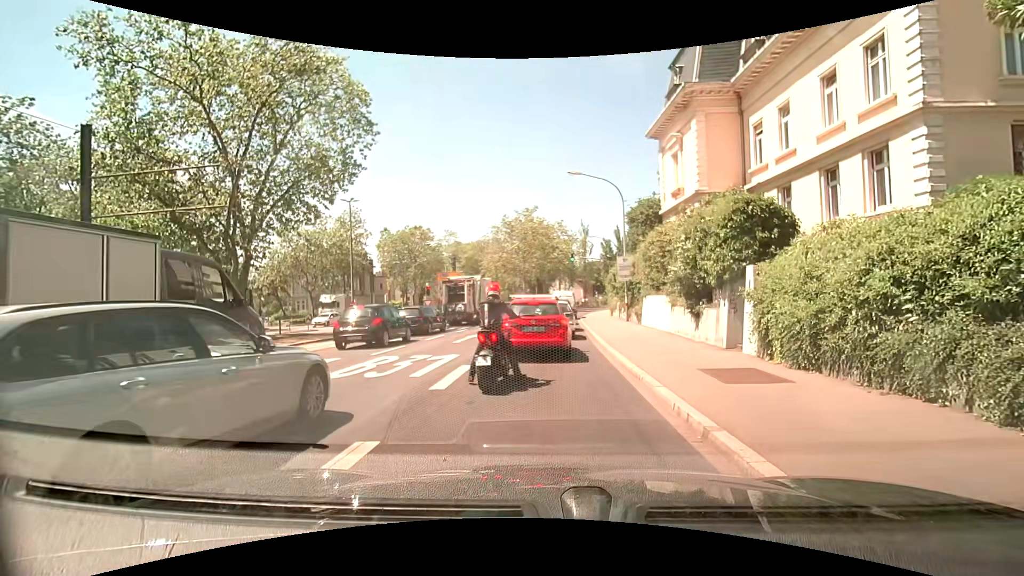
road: primary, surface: asphalt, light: Day
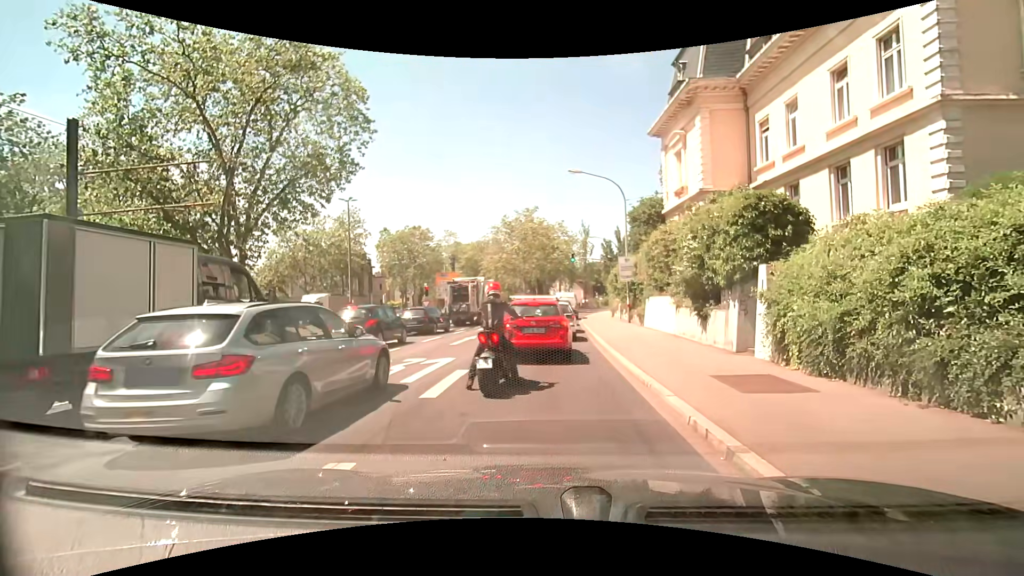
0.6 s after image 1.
(0.0, +0.6) m; 0°
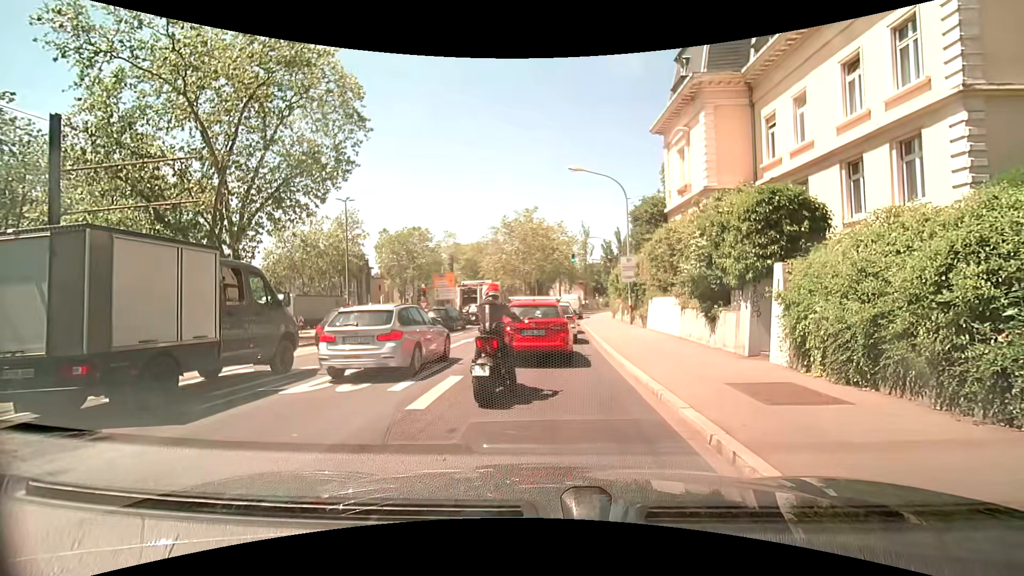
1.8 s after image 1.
(0.0, +0.7) m; 0°
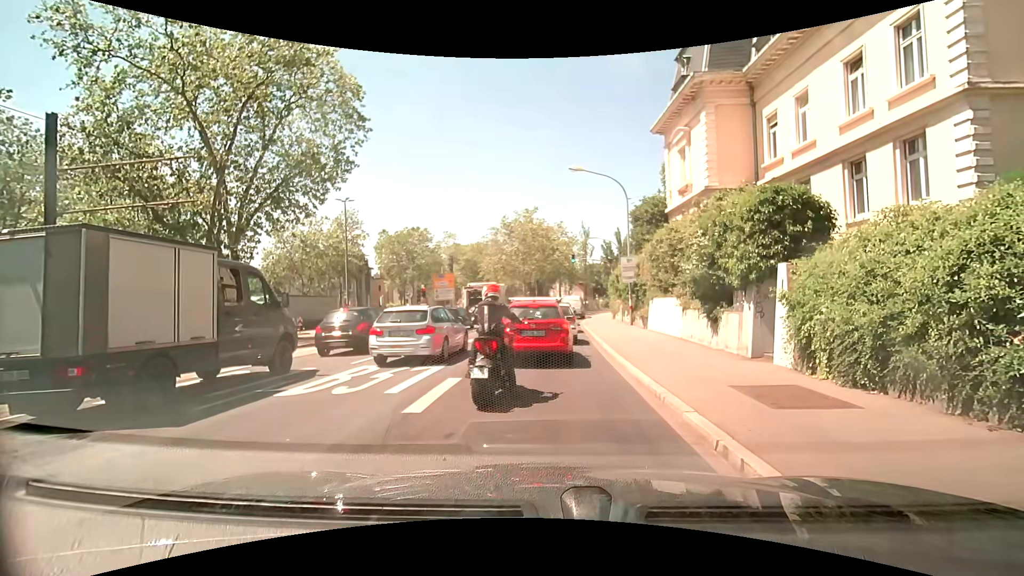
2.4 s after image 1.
(0.0, +0.2) m; 0°
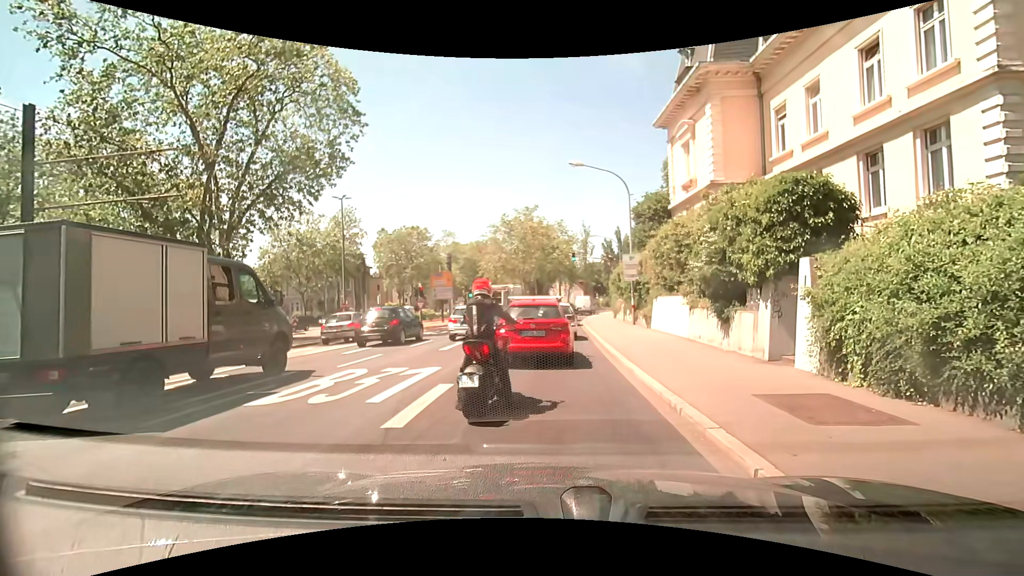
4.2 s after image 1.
(0.0, +0.8) m; 0°
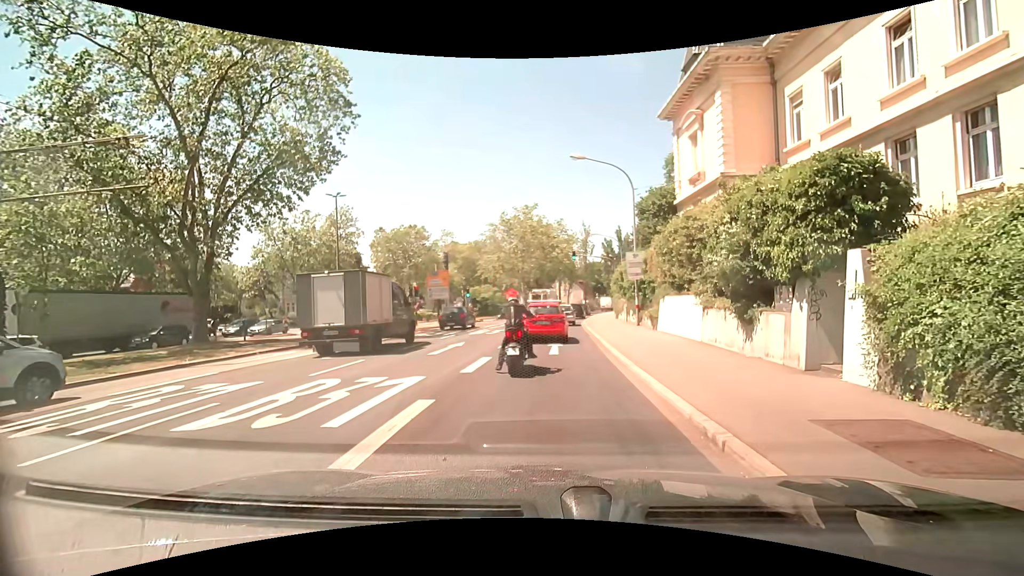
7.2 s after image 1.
(0.0, +1.6) m; -2°
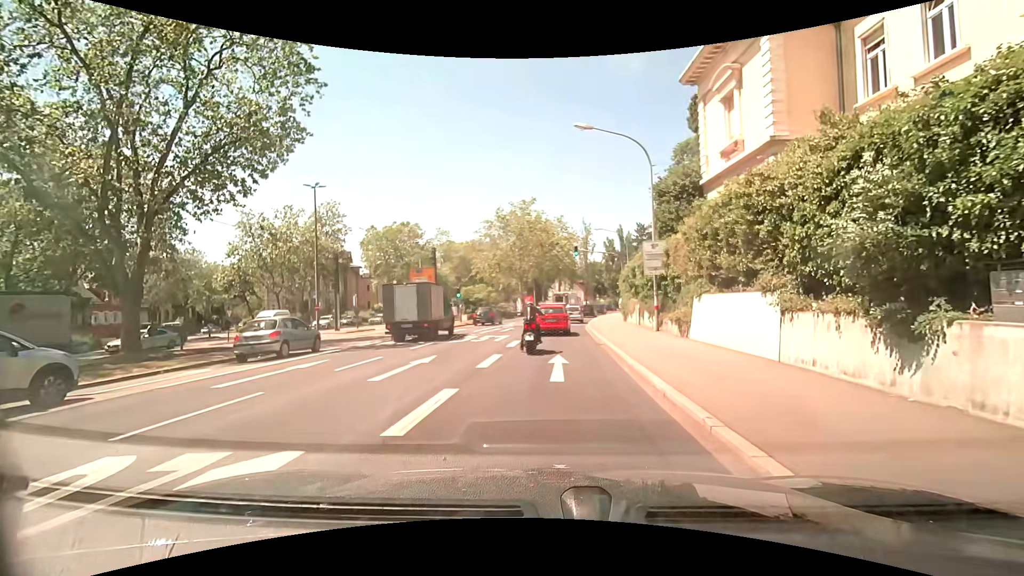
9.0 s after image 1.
(+0.2, +5.2) m; +1°
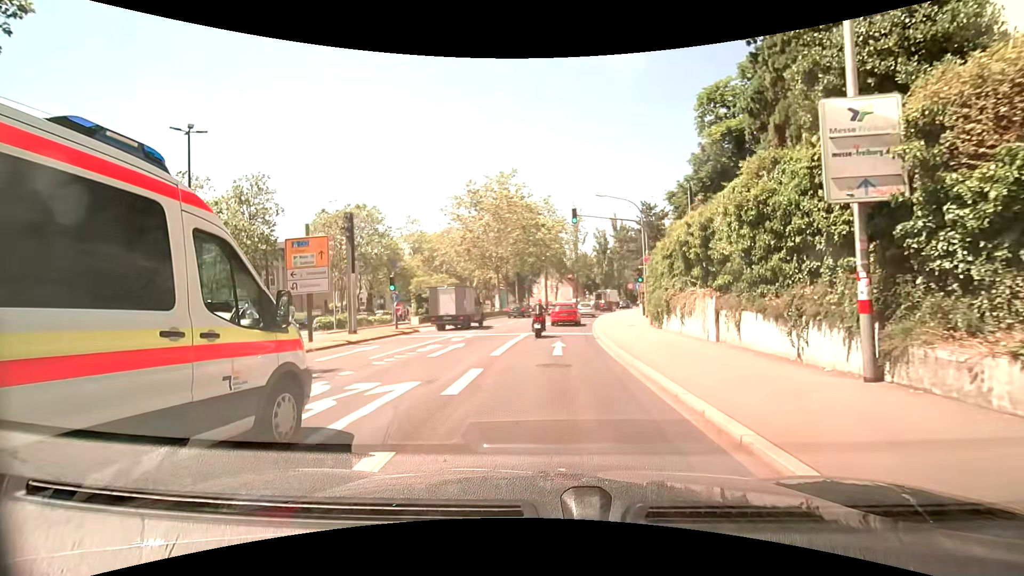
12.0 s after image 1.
(+0.5, +15.9) m; +3°
(0, +10) (0, +20) (+1, +30) (+2, +40) (+3, +50) (+5, +60) (+7, +70) (+9, +79) (+12, +89) (+15, +98) m
